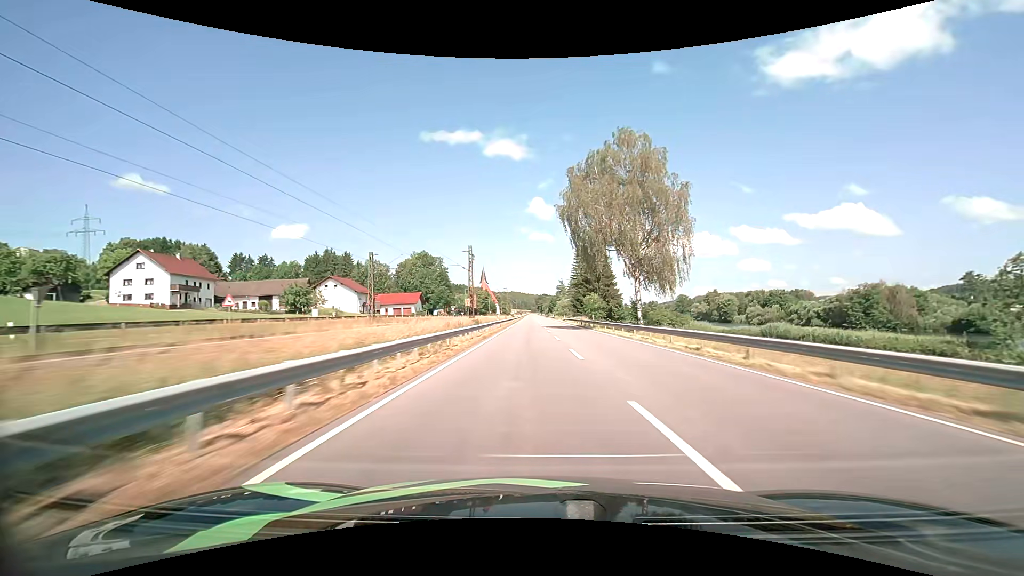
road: primary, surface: asphalt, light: Day
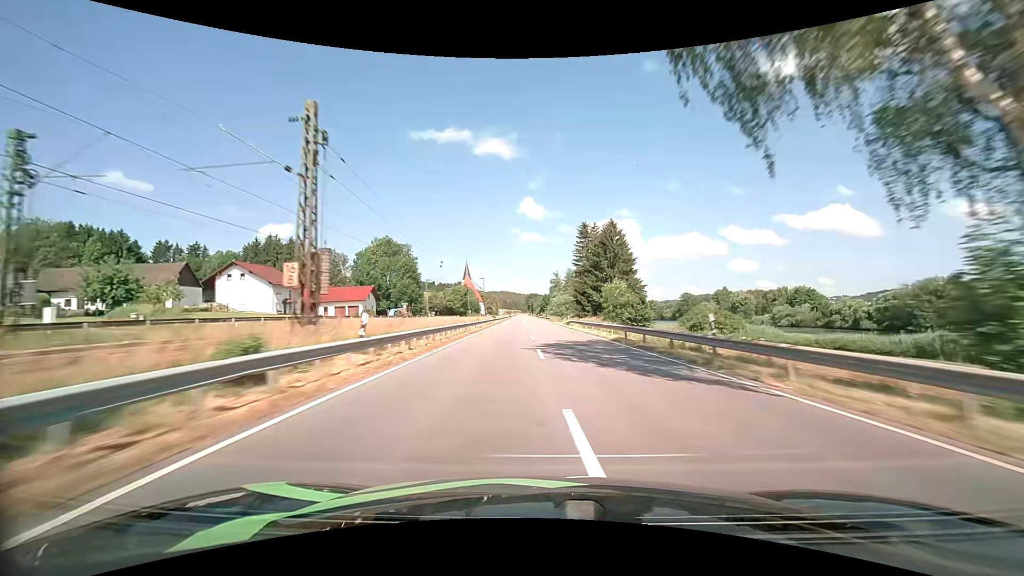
(+0.3, +36.5) m; +1°
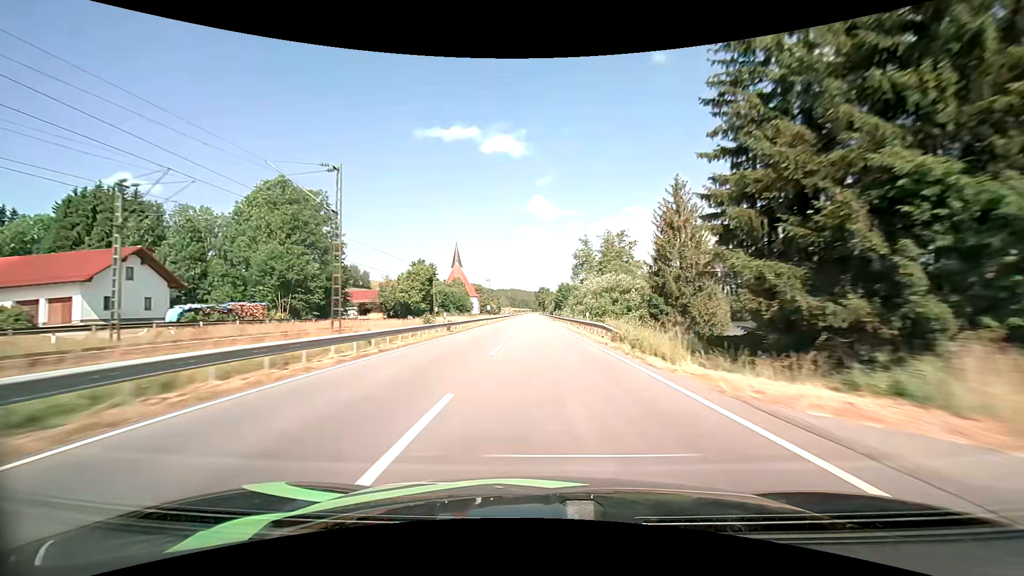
(-0.4, +71.2) m; -1°
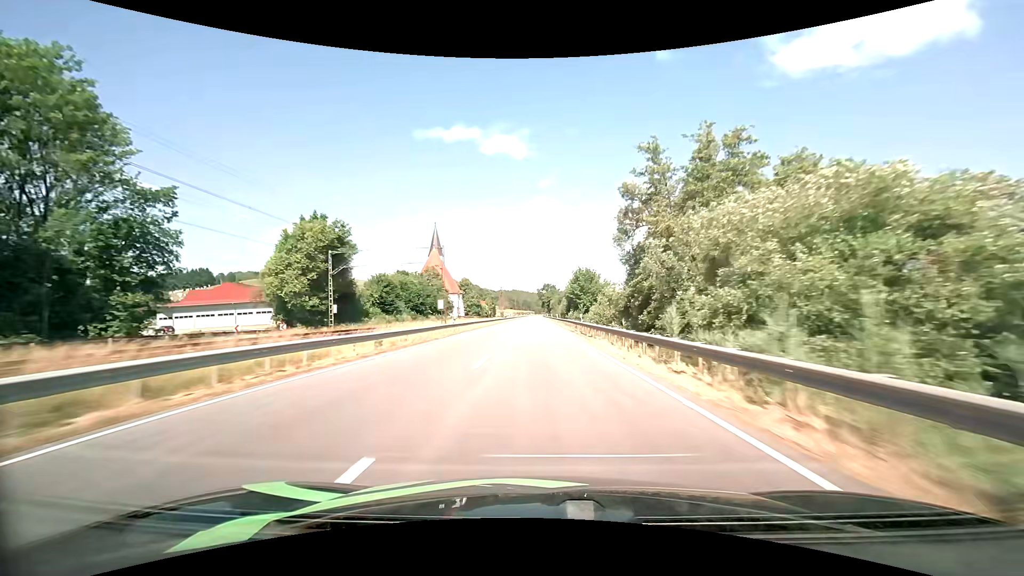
(-0.3, +51.7) m; 0°
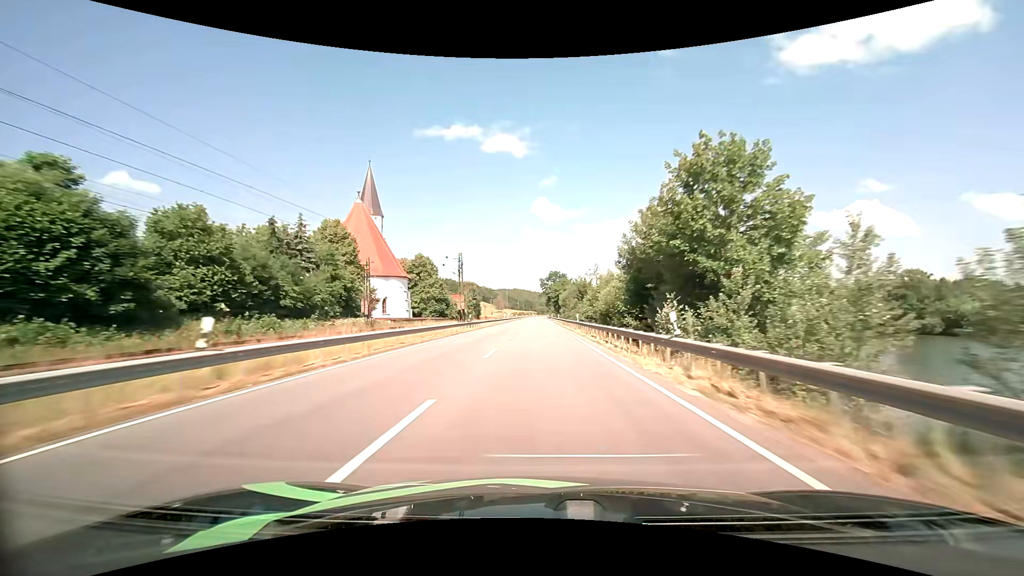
(-0.3, +69.3) m; 0°
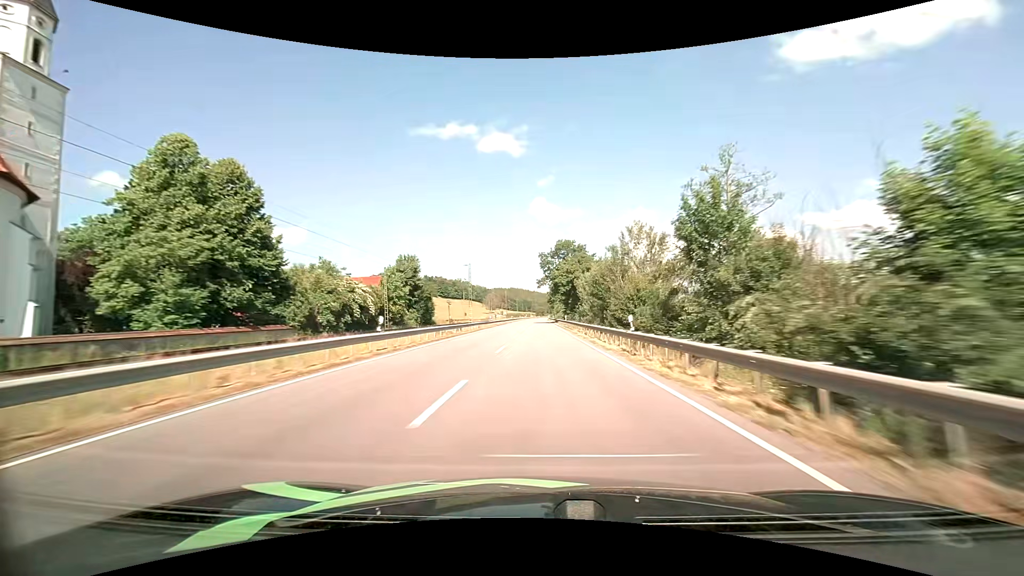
(0.0, +70.1) m; 0°
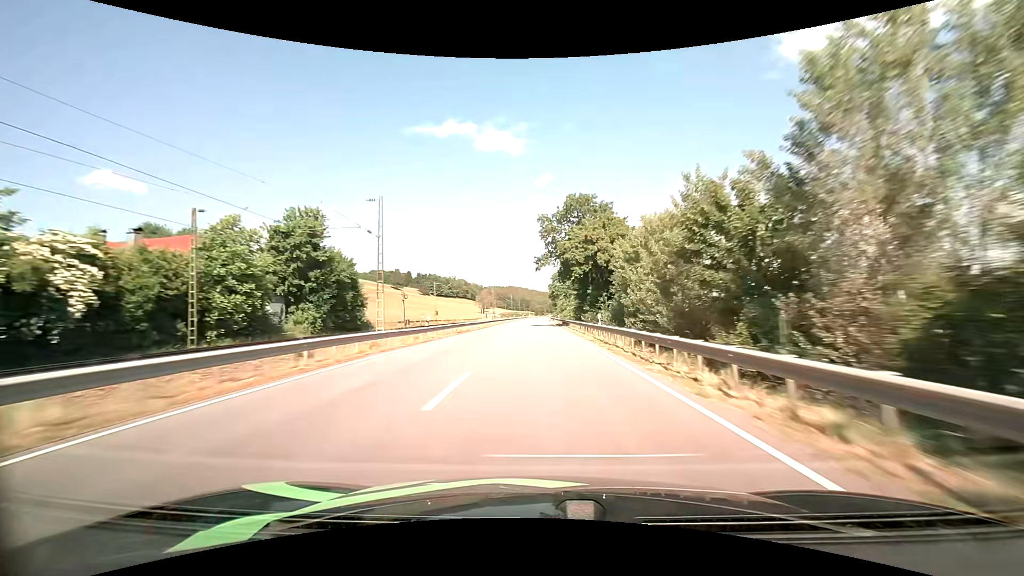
(0.0, +35.5) m; 0°
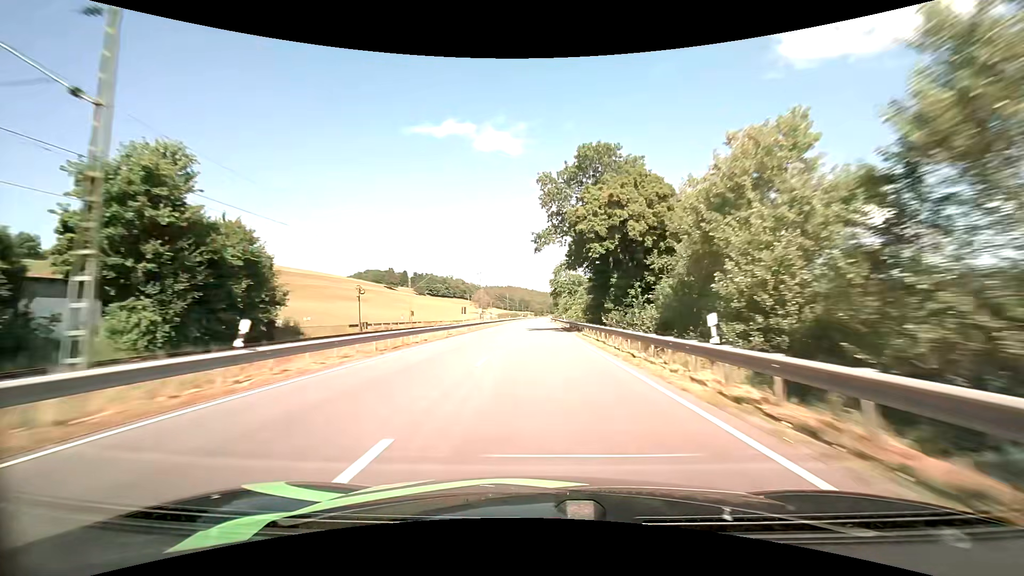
(0.0, +17.9) m; 0°
(0, +10) (0, +20) (0, +30) (0, +40) (0, +50) (0, +60) (0, +70) (0, +80) (0, +90) (0, +100) m
